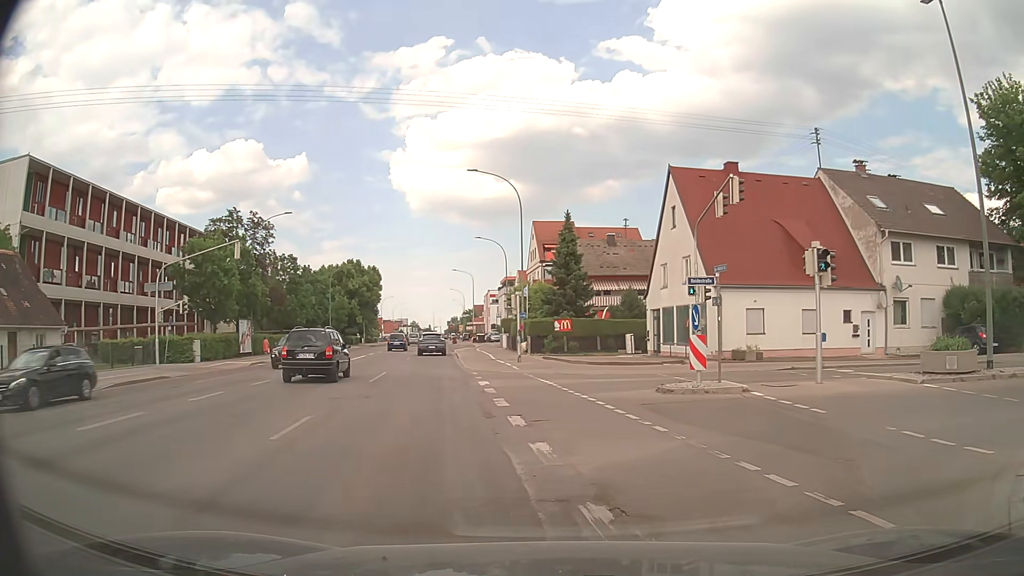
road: tertiary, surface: asphalt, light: Day
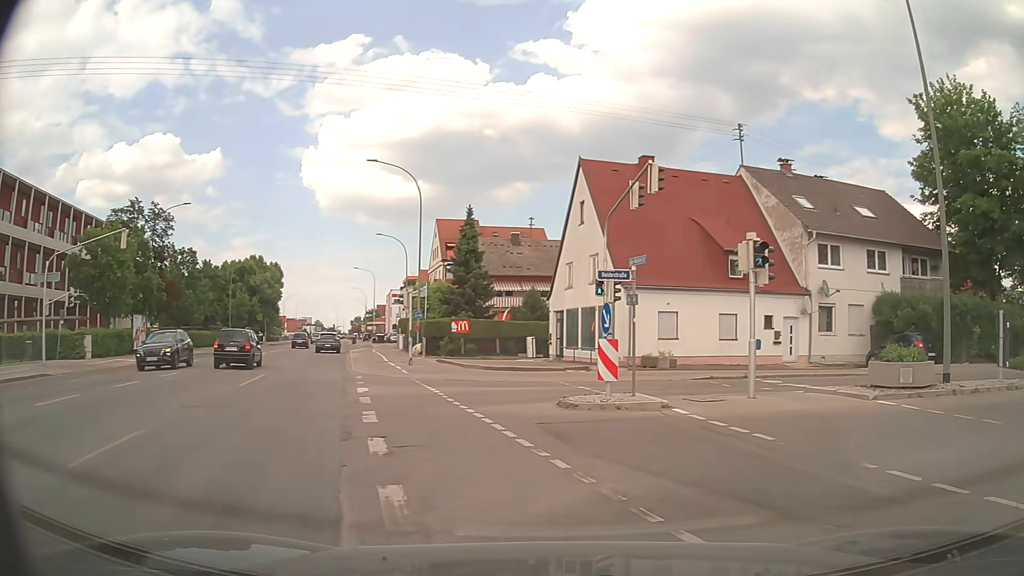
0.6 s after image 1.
(+0.1, +2.4) m; +9°
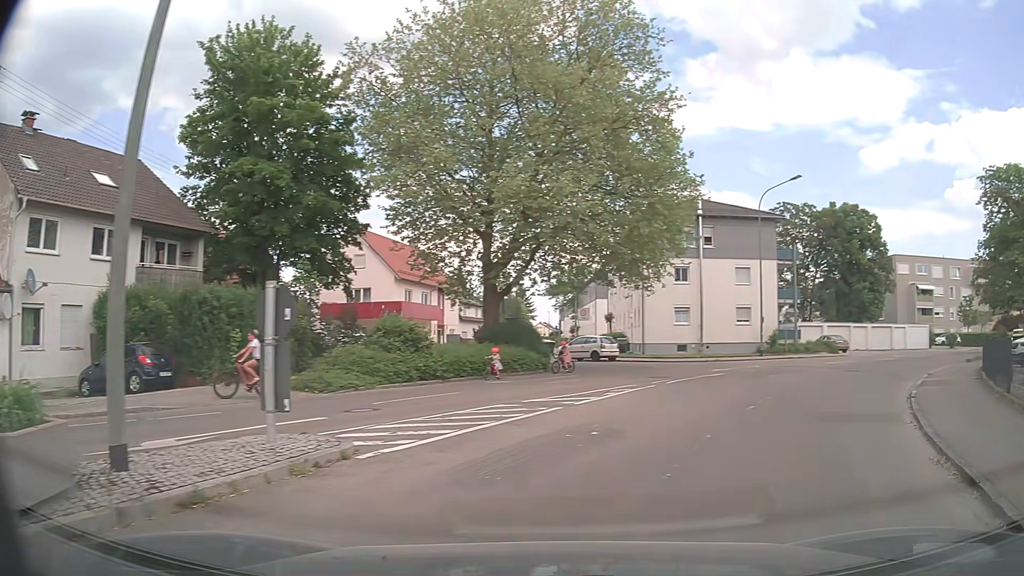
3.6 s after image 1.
(+4.7, +9.1) m; +61°
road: residential
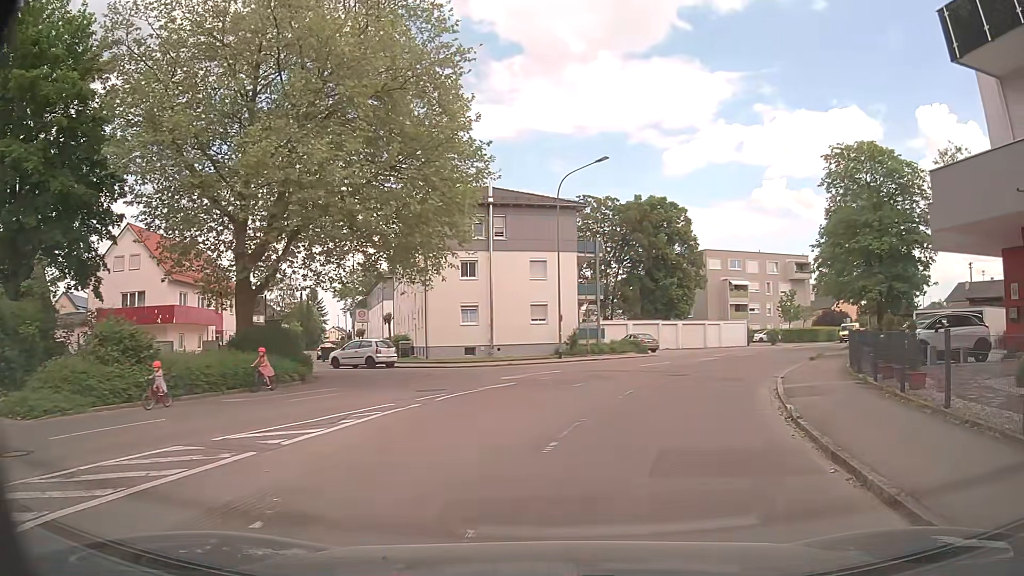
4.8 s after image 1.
(+0.8, +4.7) m; +16°
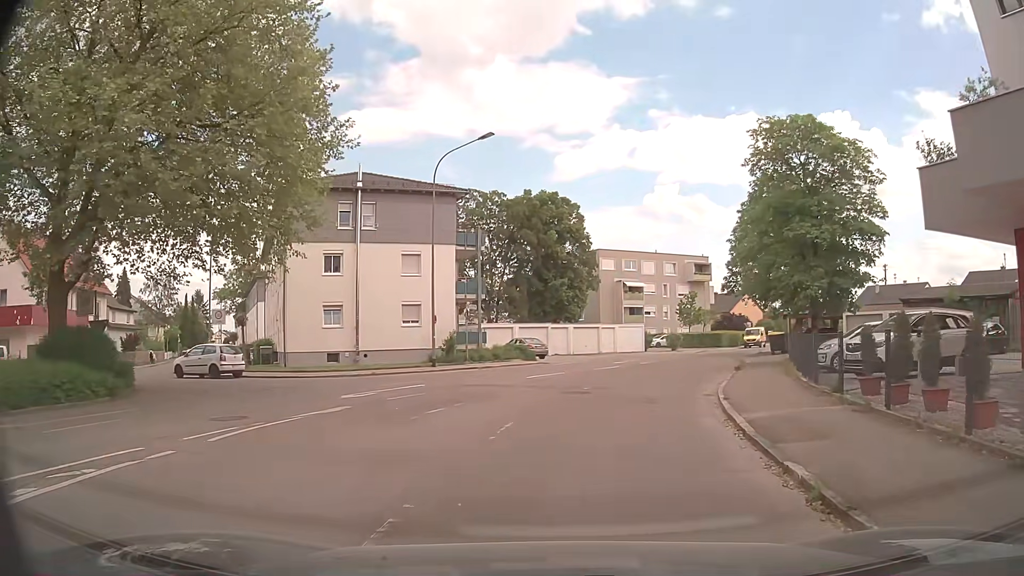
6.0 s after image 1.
(+0.6, +5.3) m; +11°
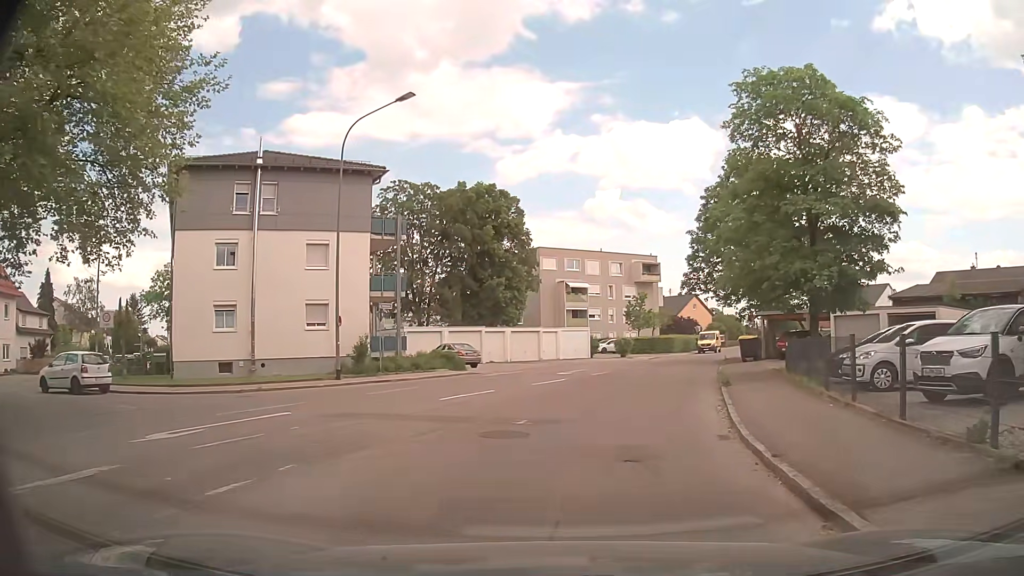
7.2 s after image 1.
(+0.2, +6.2) m; +5°
